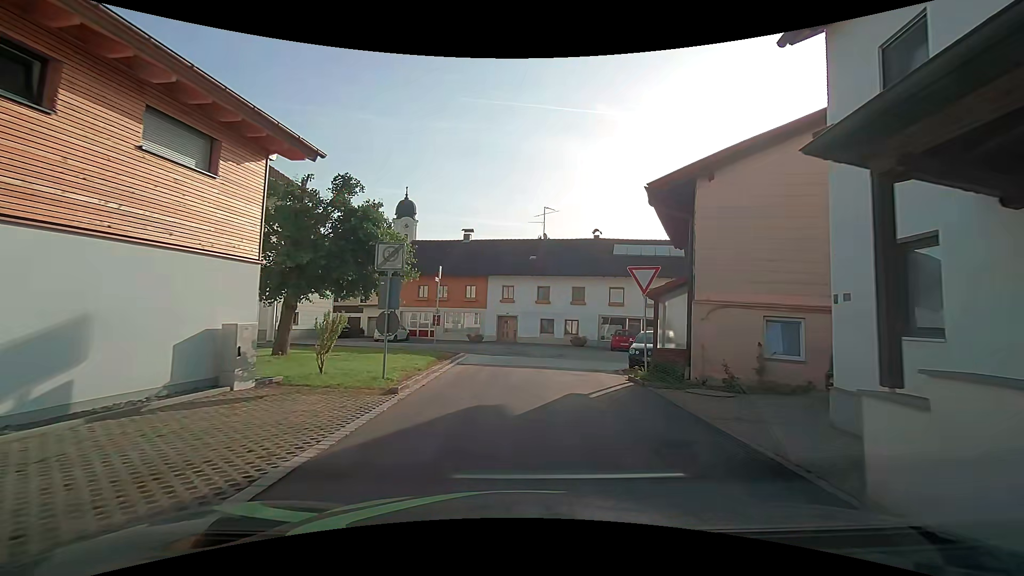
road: residential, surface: asphalt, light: Day
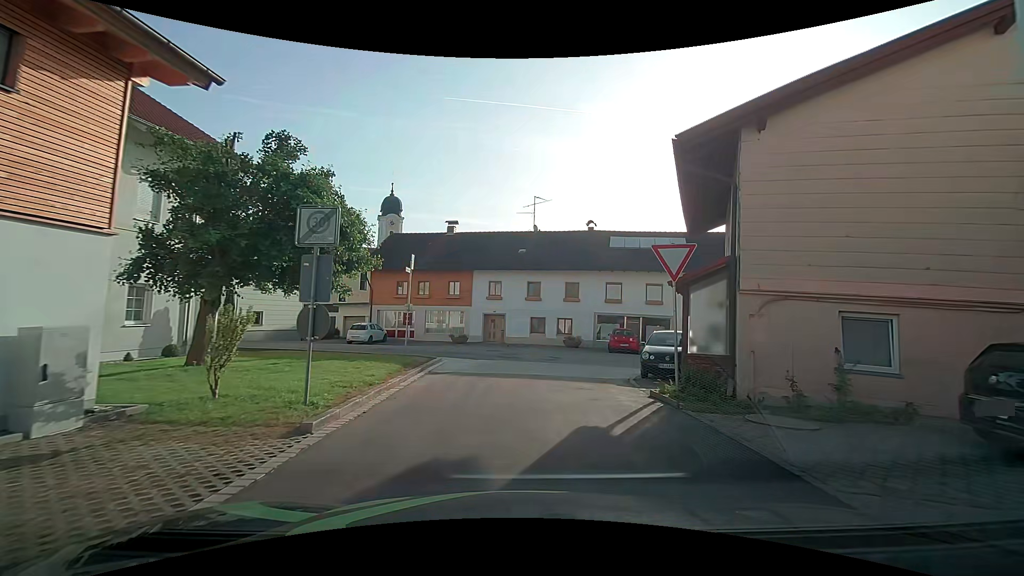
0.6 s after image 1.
(0.0, +3.5) m; 0°
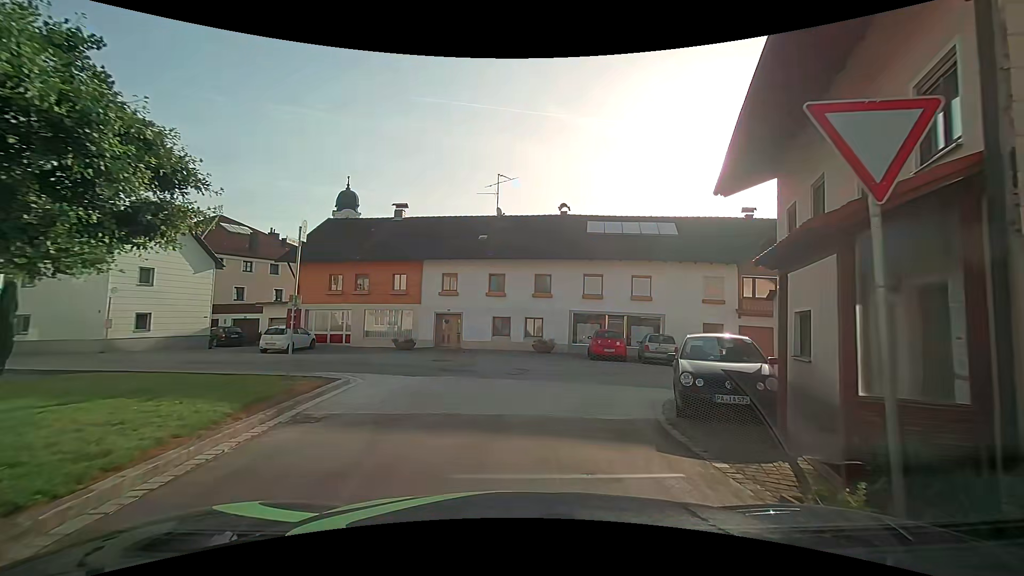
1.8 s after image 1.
(+0.2, +6.4) m; +4°
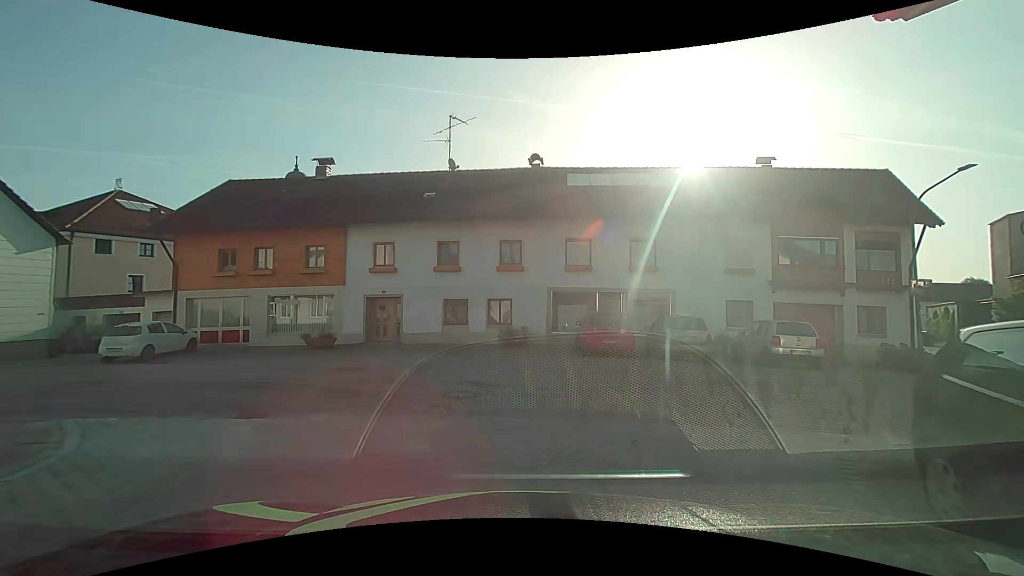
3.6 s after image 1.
(+0.2, +7.6) m; +6°
